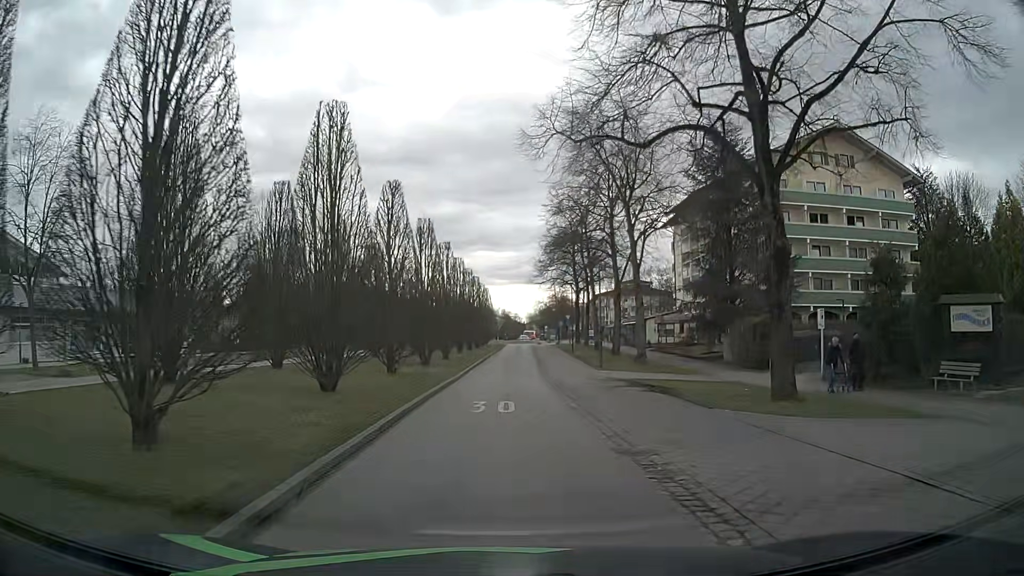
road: residential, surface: asphalt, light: Day
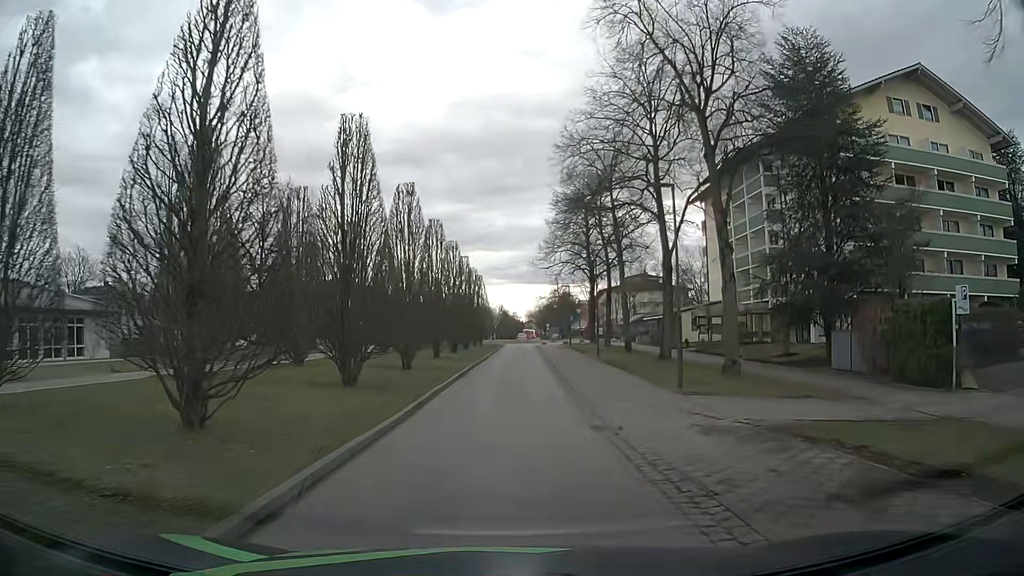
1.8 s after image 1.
(+0.2, +14.6) m; +1°
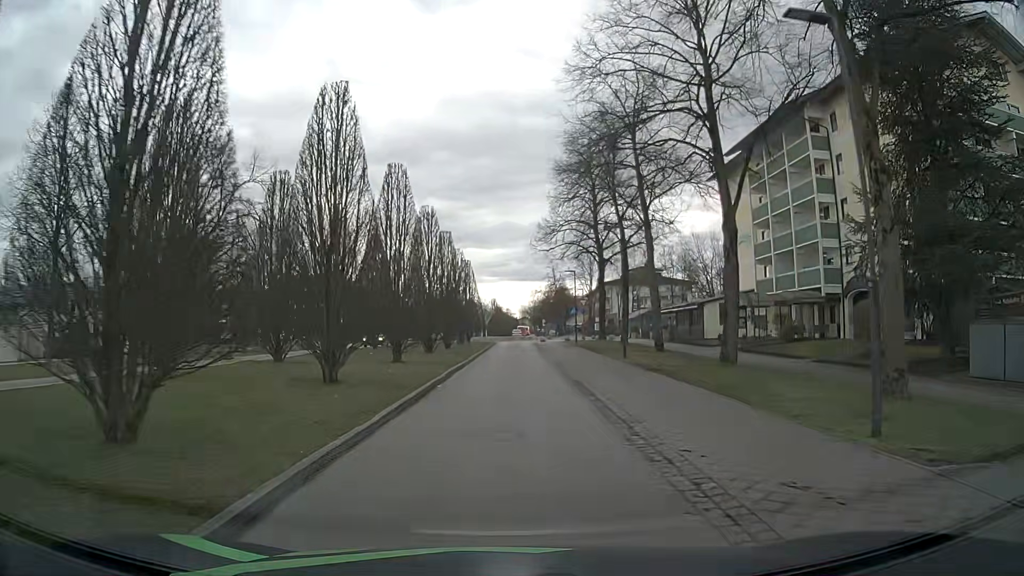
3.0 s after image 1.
(0.0, +9.7) m; 0°
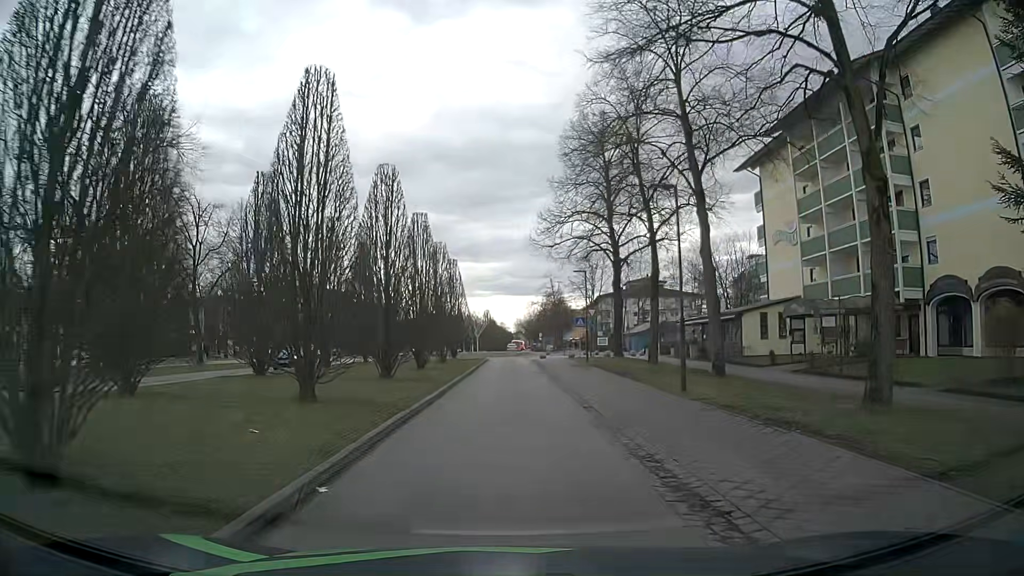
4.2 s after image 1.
(0.0, +9.5) m; +1°
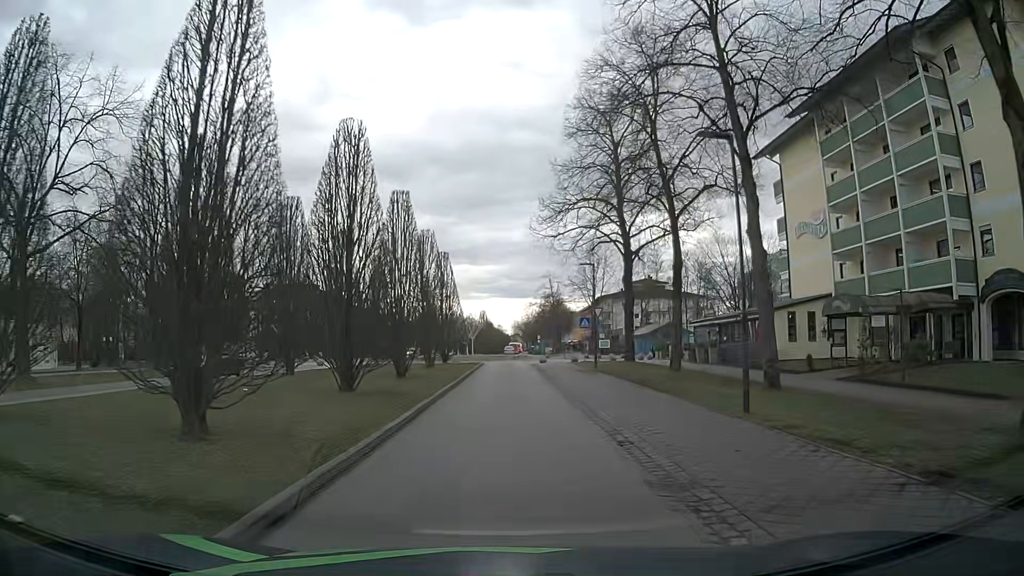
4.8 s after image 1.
(0.0, +4.7) m; 0°
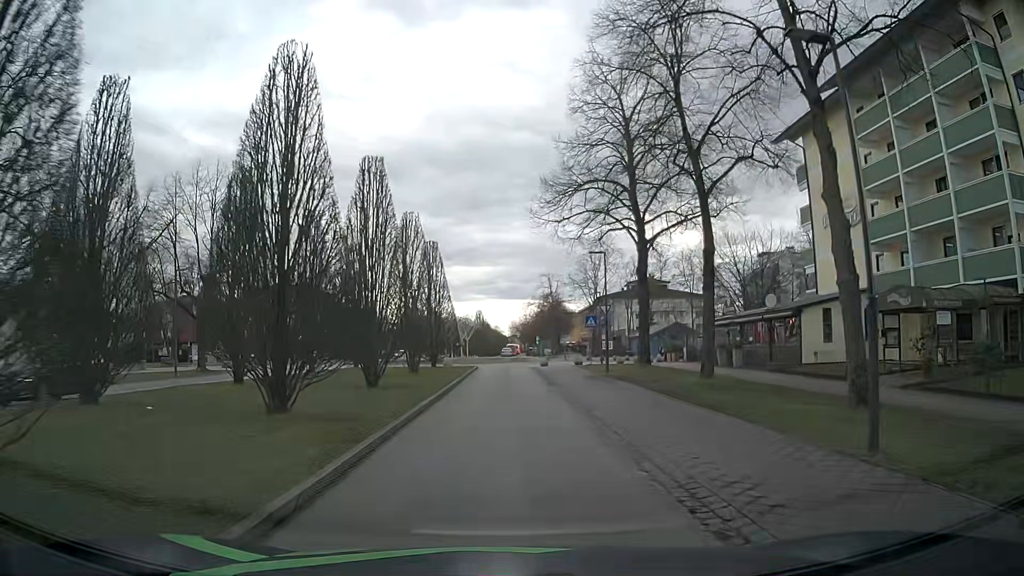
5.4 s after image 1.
(+0.1, +4.7) m; 0°
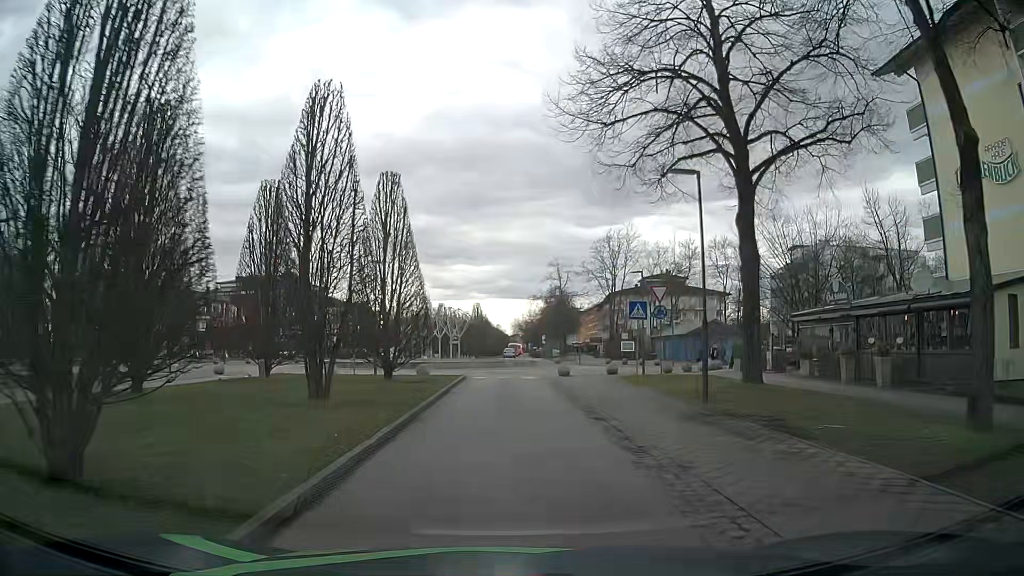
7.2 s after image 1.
(+0.1, +13.9) m; 0°
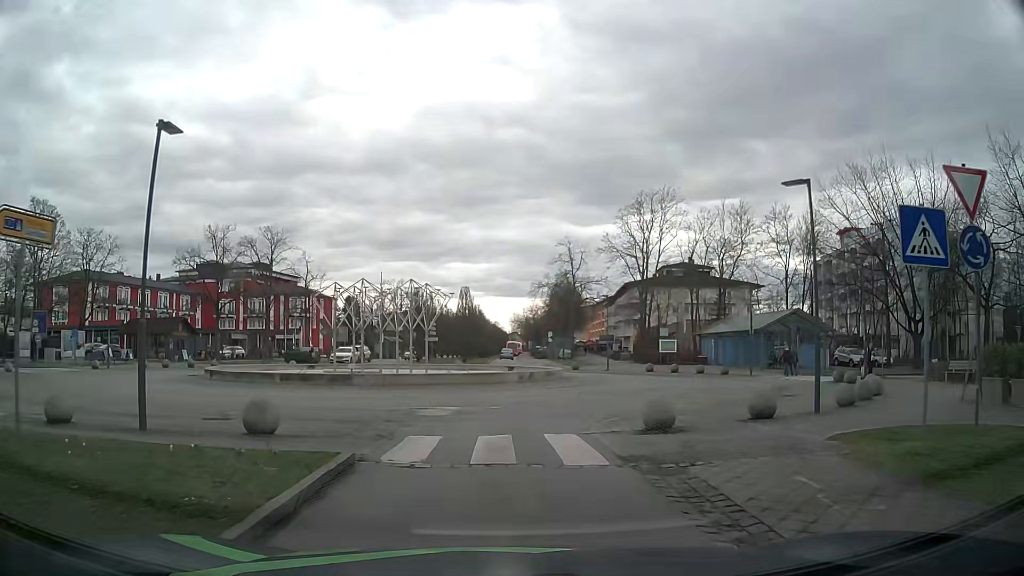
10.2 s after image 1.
(+0.1, +19.4) m; +1°
